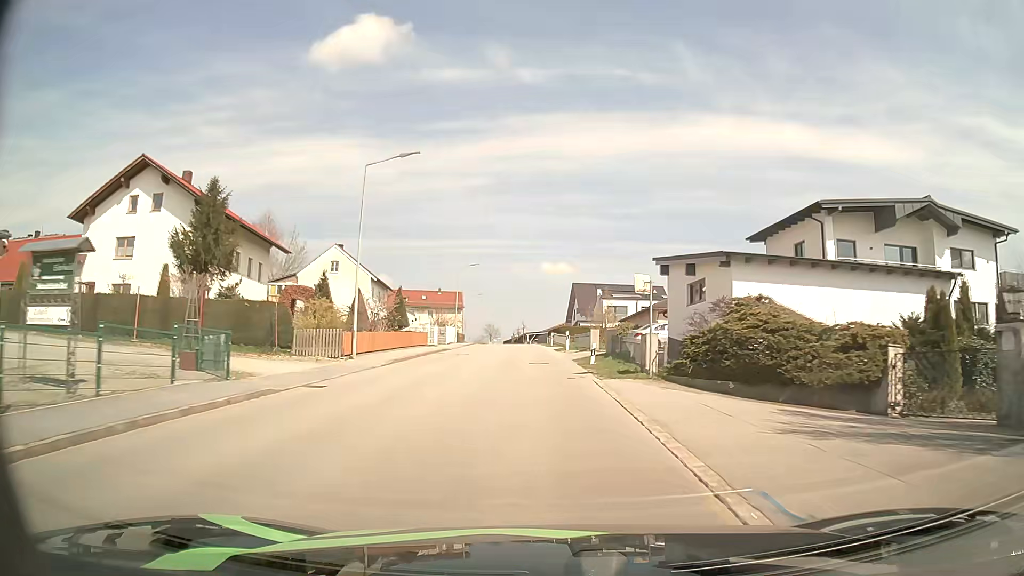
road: tertiary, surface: asphalt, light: Day
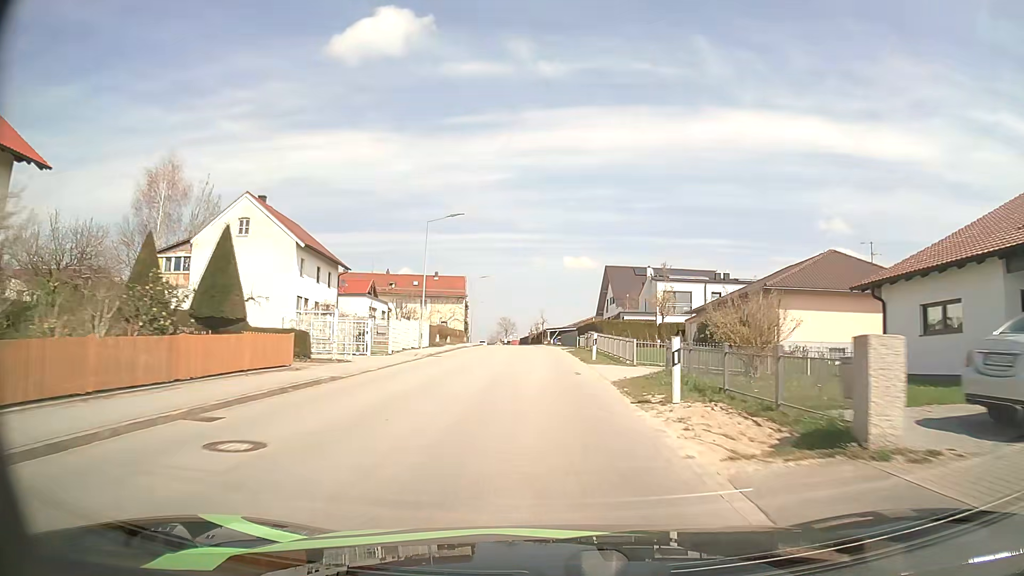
(-0.7, +27.6) m; -2°
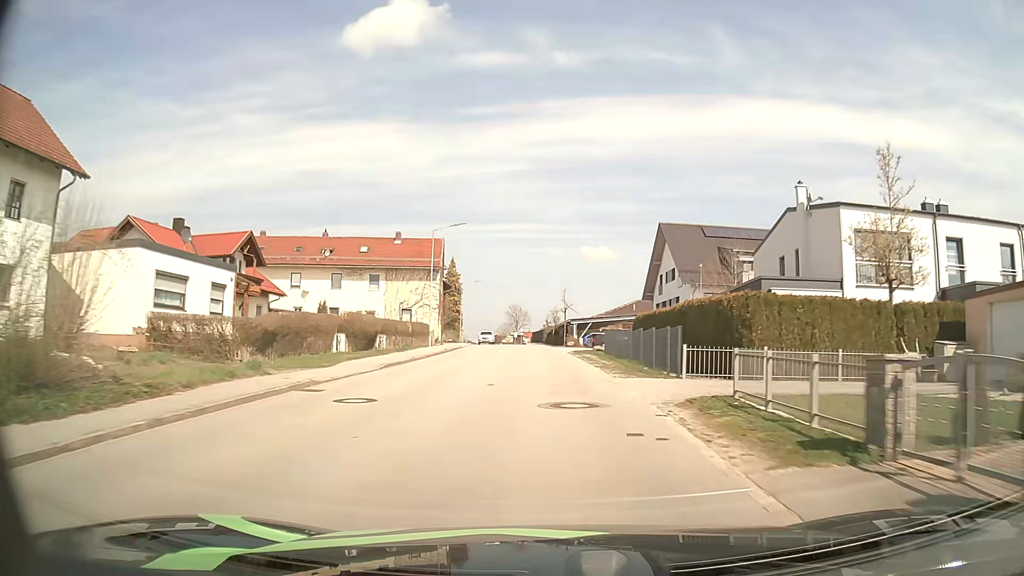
(-0.5, +36.5) m; -2°
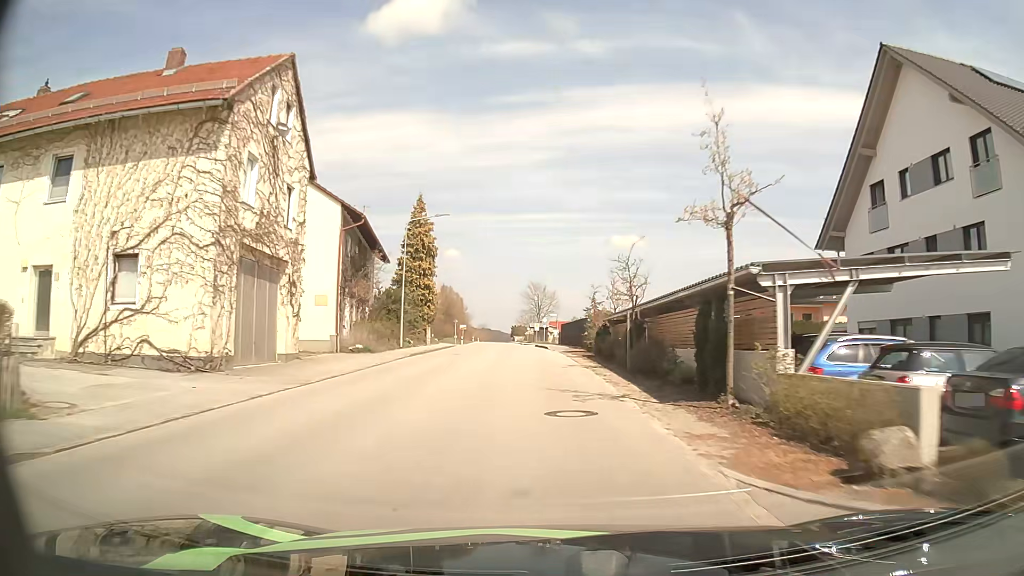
(-0.7, +45.1) m; -2°
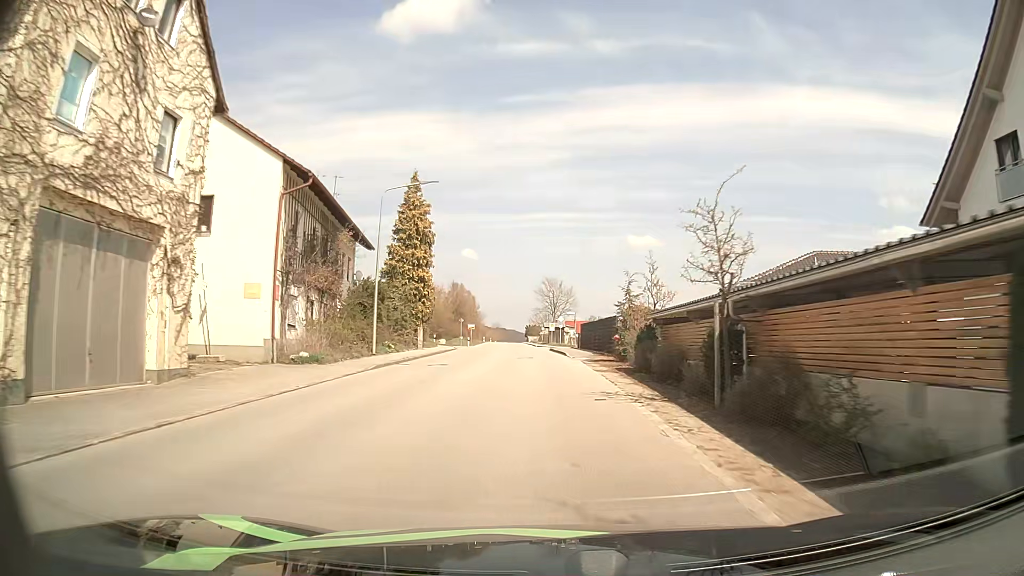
(-0.1, +9.0) m; -1°
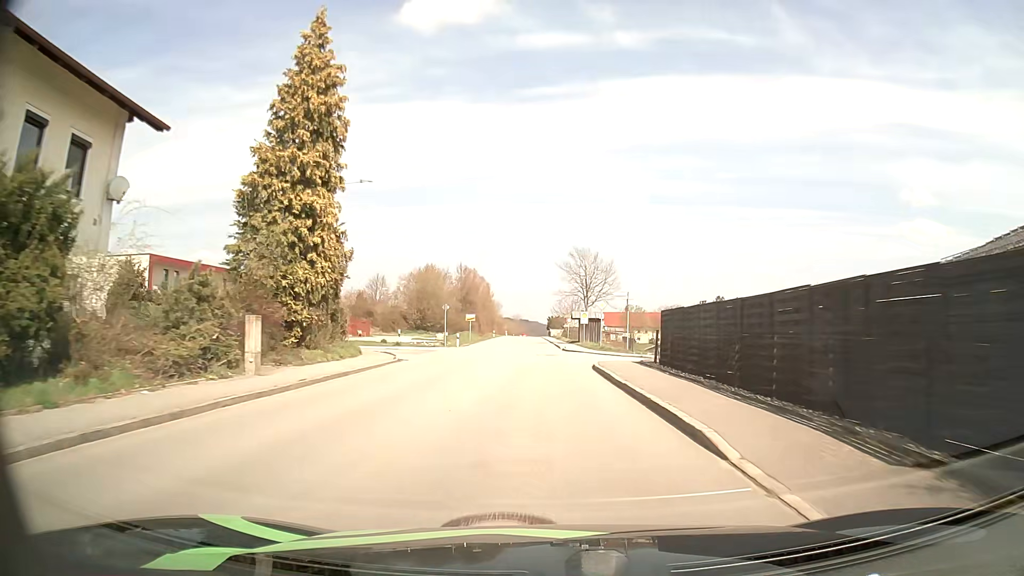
(-0.6, +26.9) m; -2°
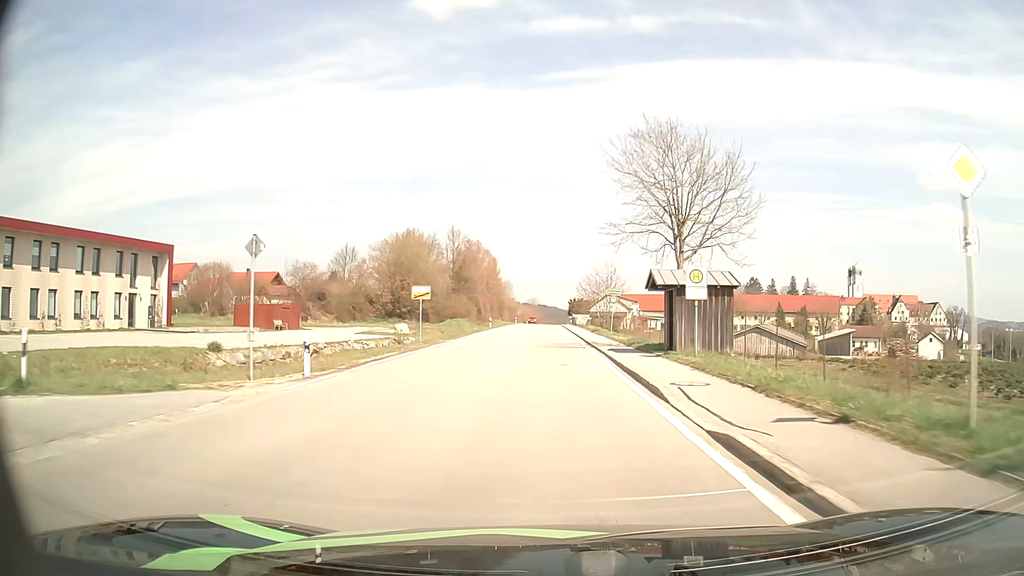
(-0.6, +36.0) m; -1°
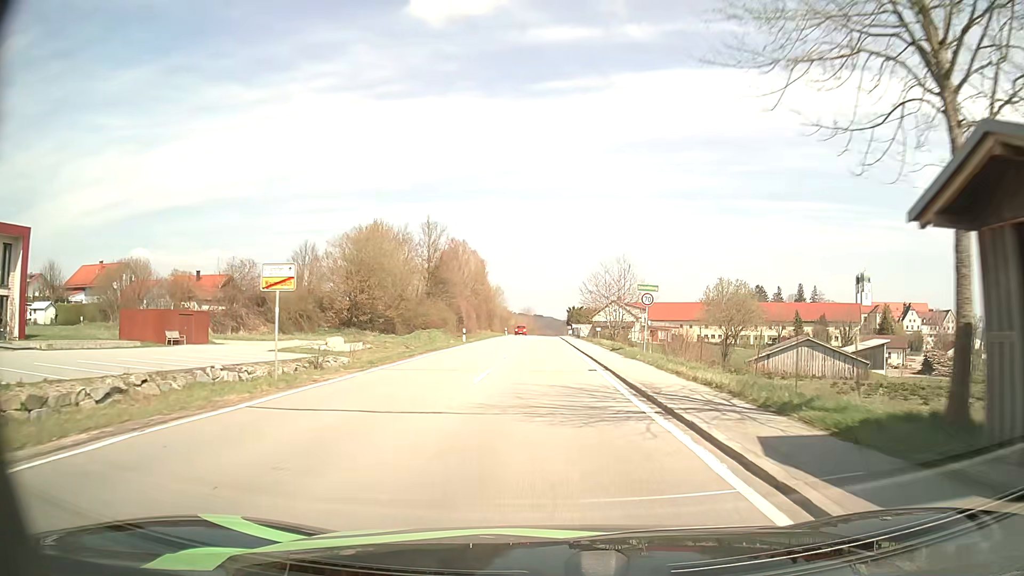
(0.0, +18.2) m; 0°
(0, +10) (0, +20) (0, +30) (0, +40) (0, +50) (0, +60) (0, +70) (0, +80) (0, +90) (0, +100) m
